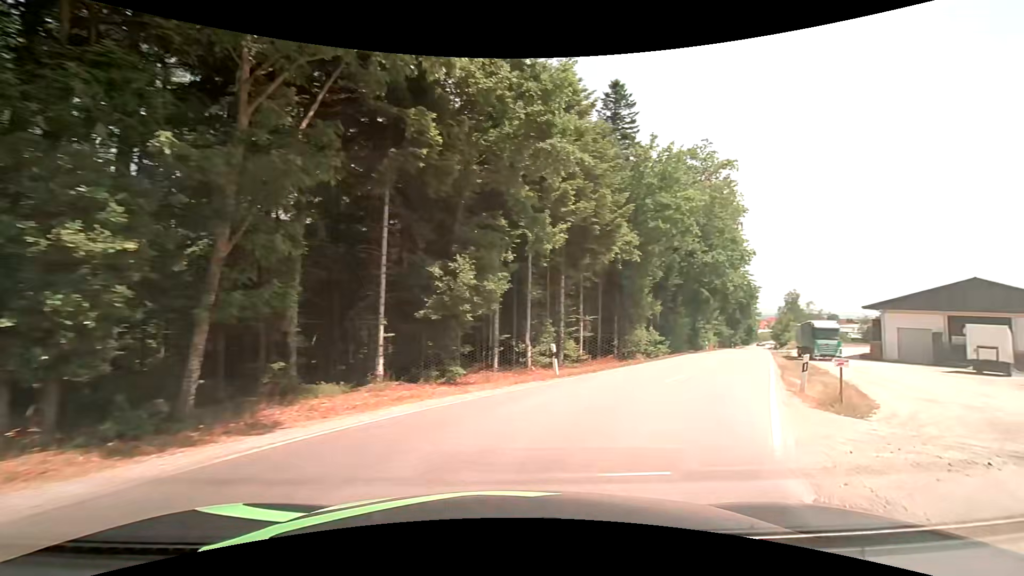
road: tertiary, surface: asphalt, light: Day
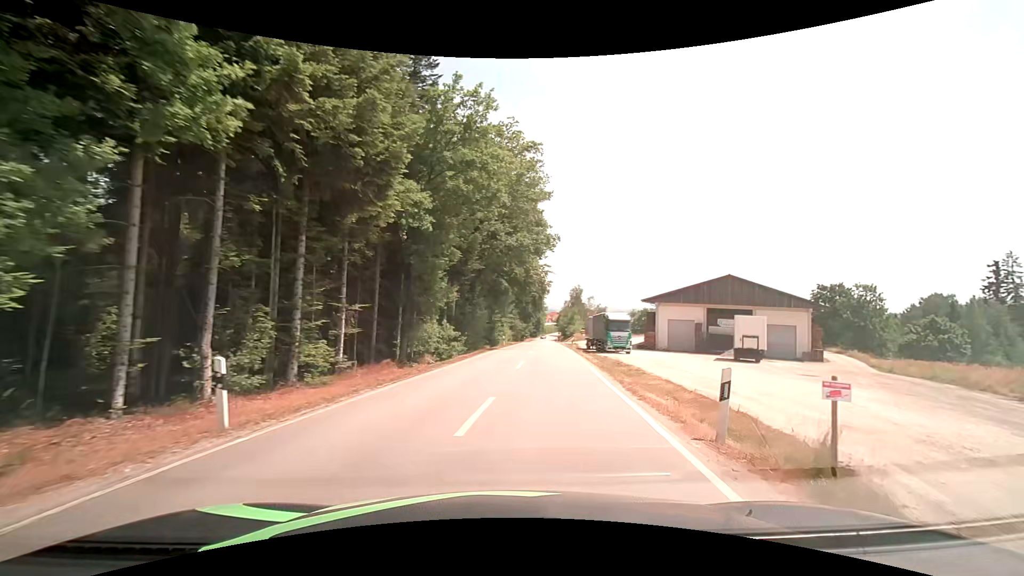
(+1.9, +8.5) m; +23°
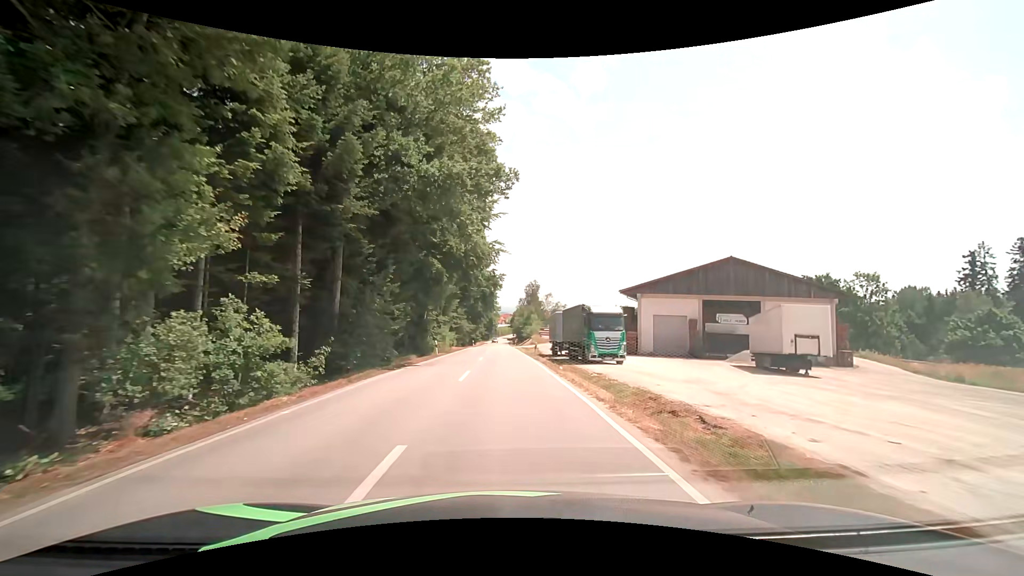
(+1.4, +17.1) m; +5°
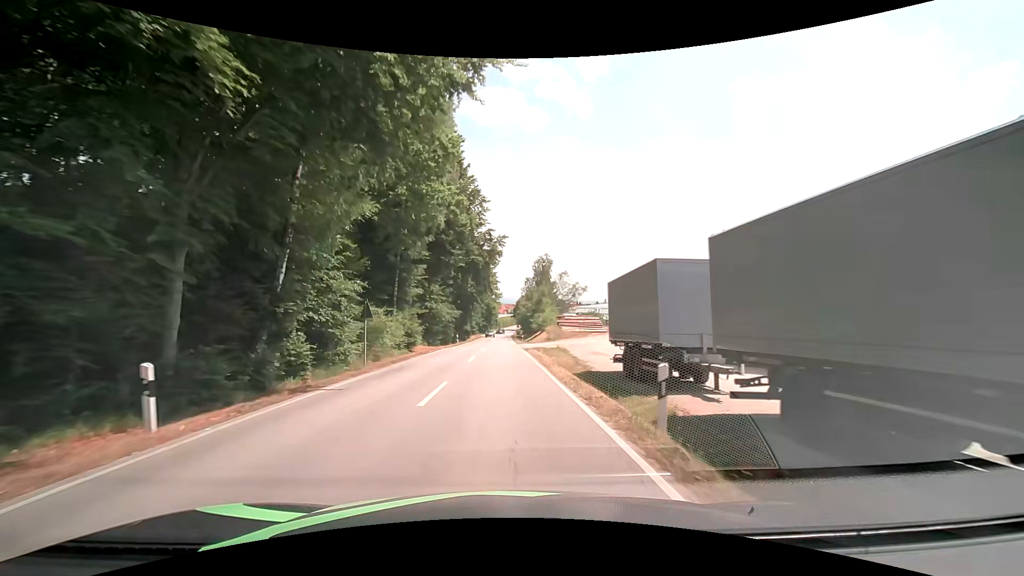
(+0.1, +30.4) m; 0°
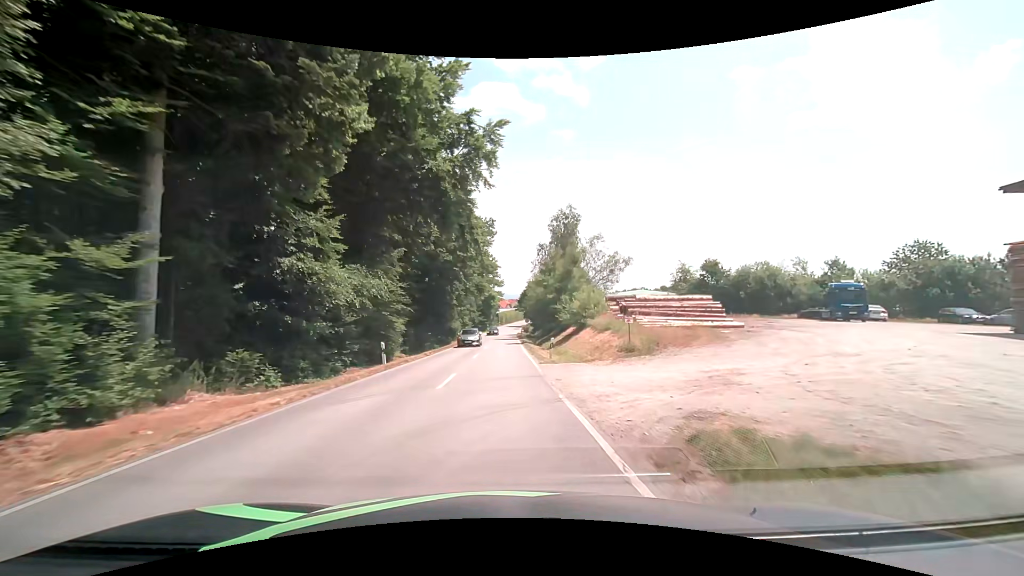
(-0.1, +33.9) m; 0°
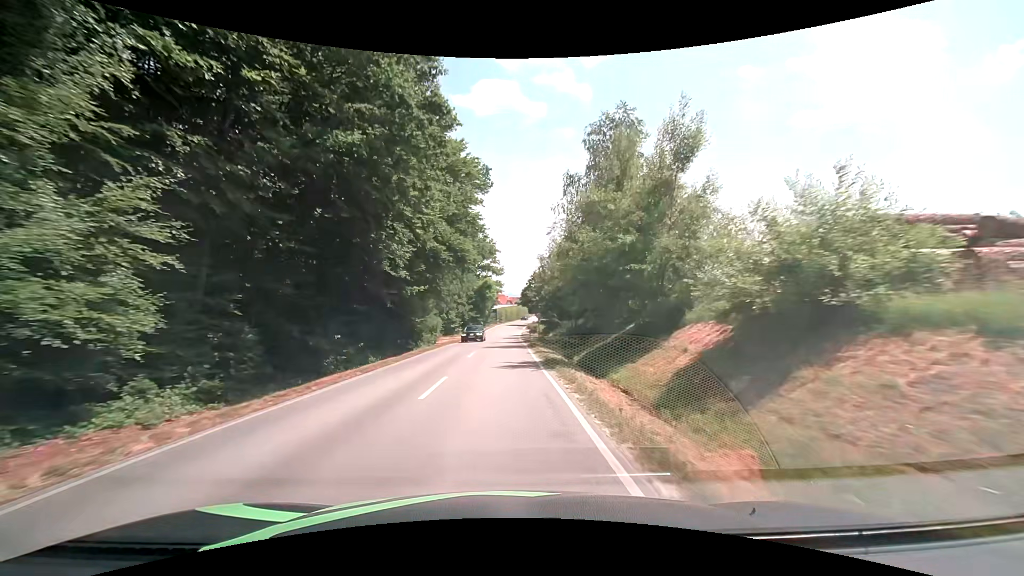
(-0.1, +26.8) m; 0°
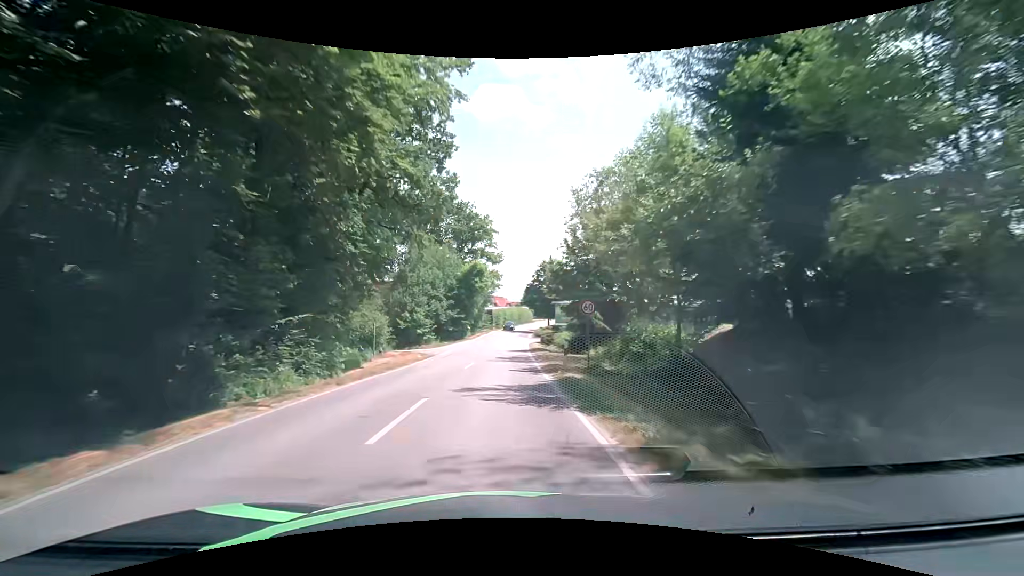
(-0.3, +27.9) m; -1°
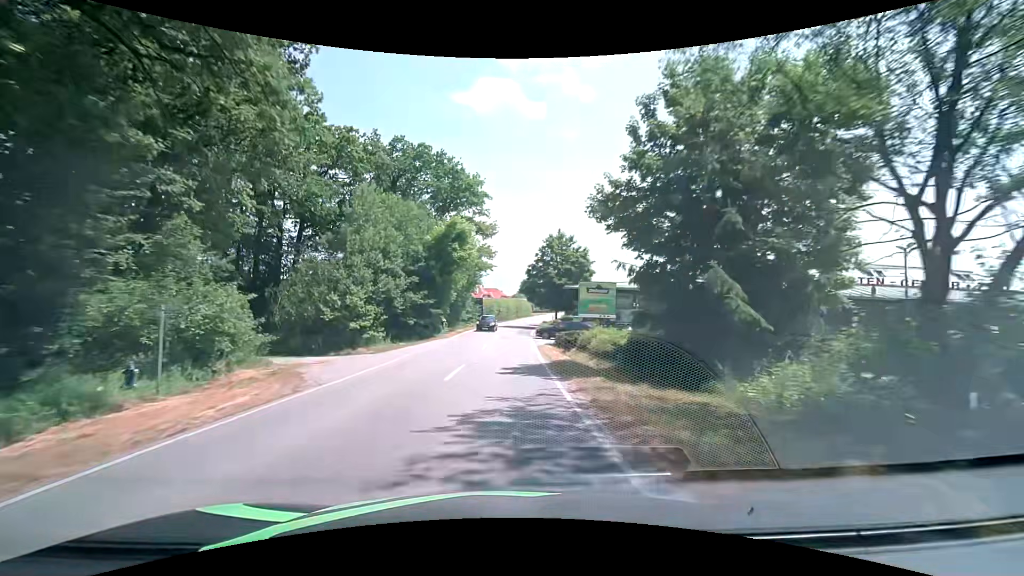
(+0.1, +18.9) m; 0°
(0, +10) (0, +20) (+1, +30) (+1, +40) (+1, +50) (+2, +60) (+3, +70) (+5, +80) (+7, +90) (+9, +99) m
